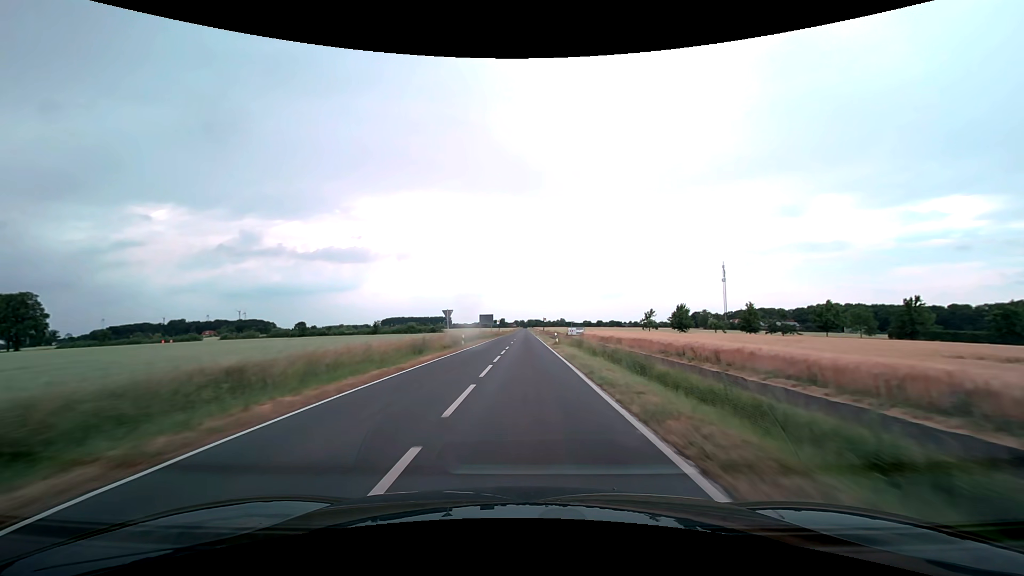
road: secondary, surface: asphalt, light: Day
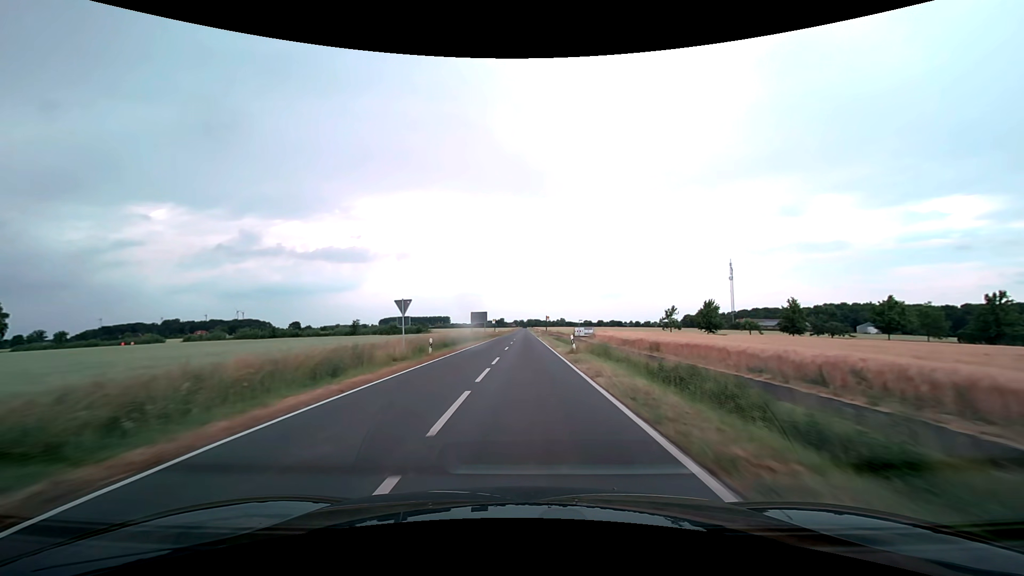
(0.0, +13.4) m; 0°
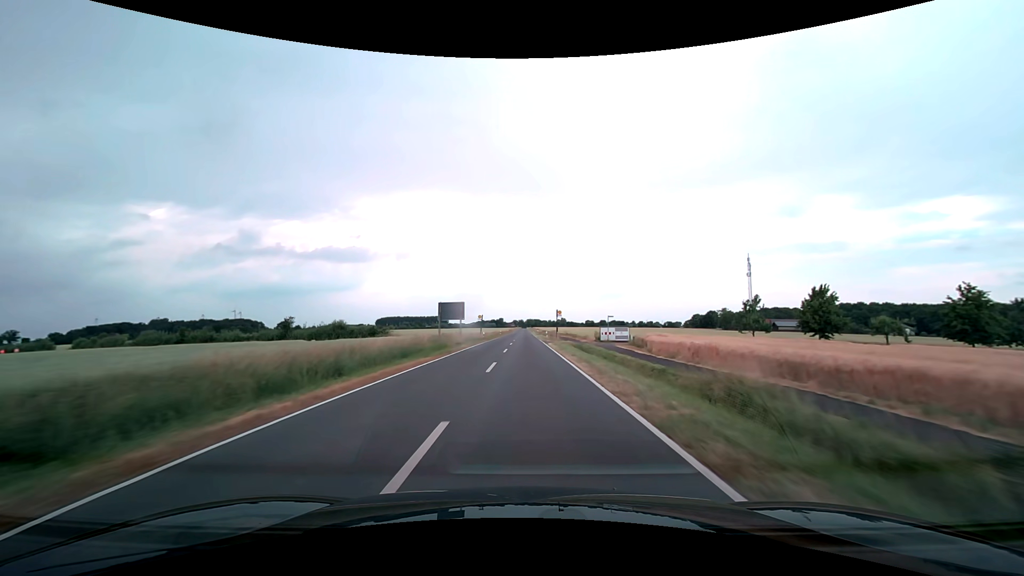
(0.0, +27.6) m; 0°
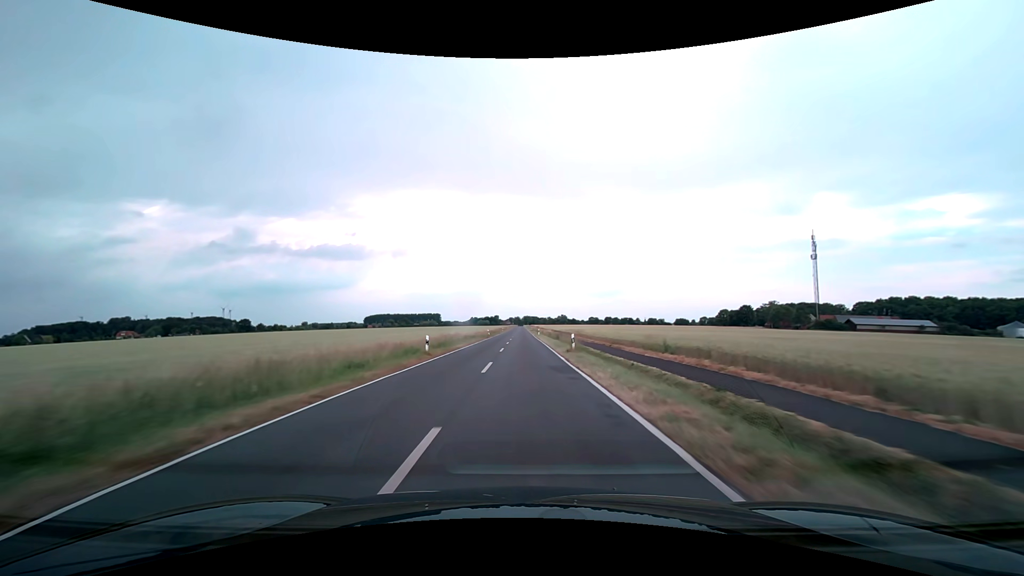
(+0.1, +73.2) m; 0°
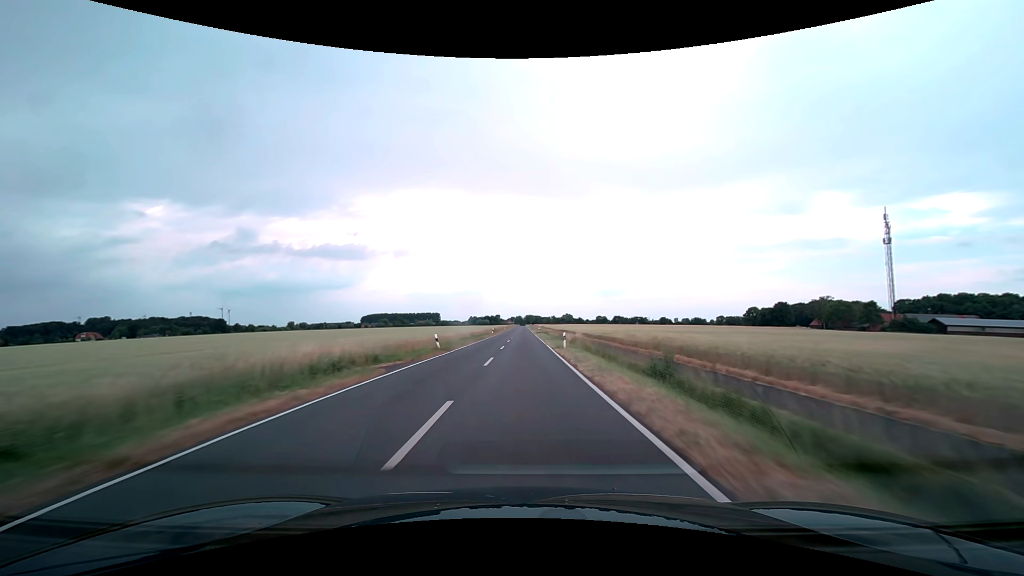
(0.0, +45.8) m; 0°
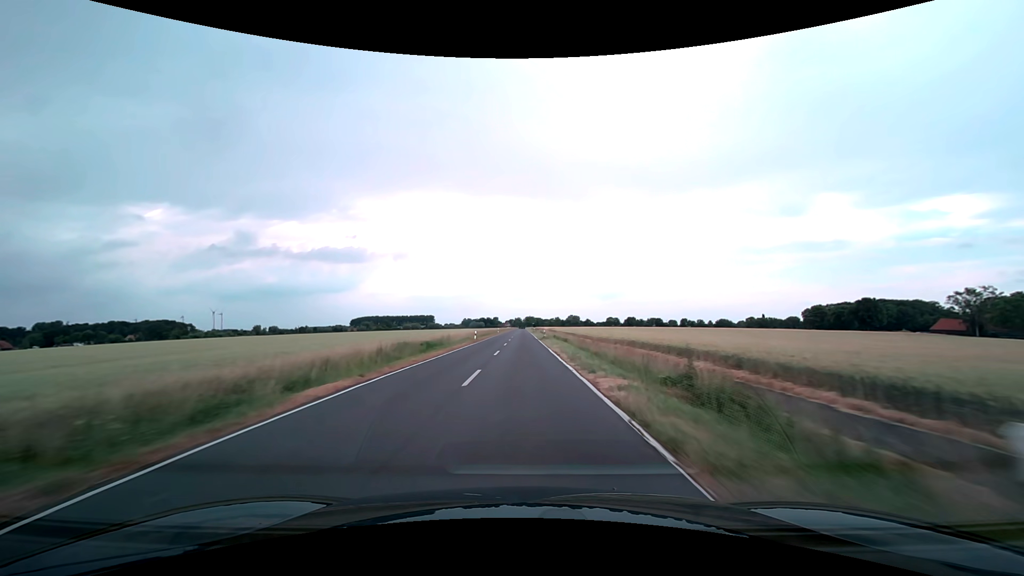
(0.0, +77.7) m; 0°
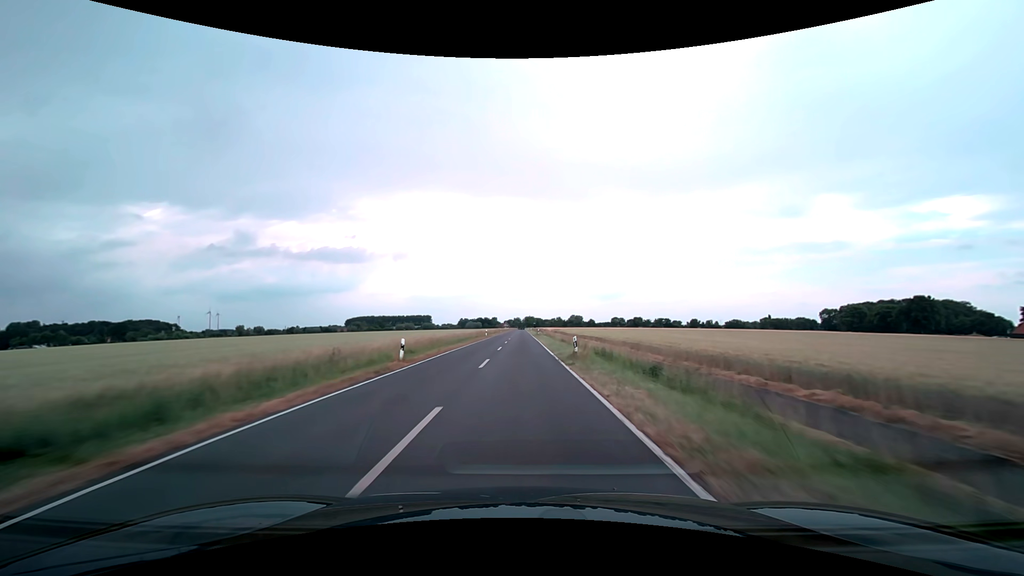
(0.0, +31.3) m; 0°
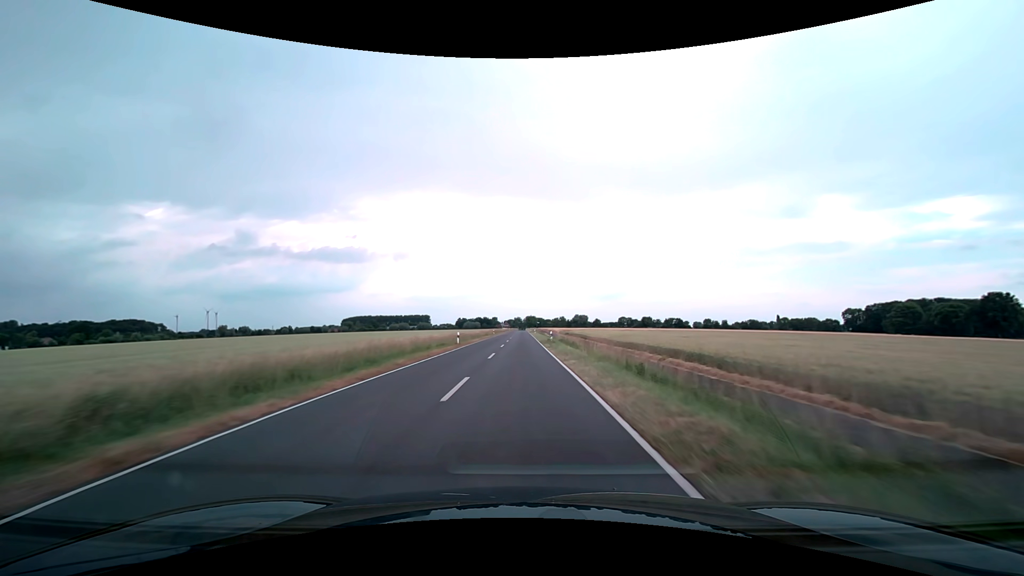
(0.0, +31.4) m; 0°
(0, +10) (0, +20) (0, +30) (0, +40) (0, +50) (0, +60) (0, +70) (0, +80) (0, +90) (0, +100) m
